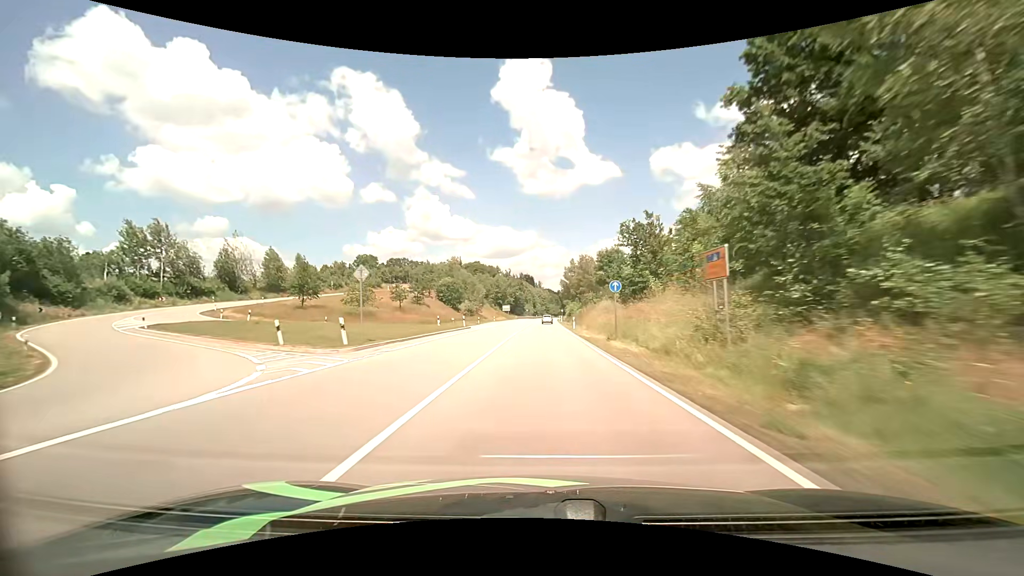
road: primary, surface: asphalt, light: Day
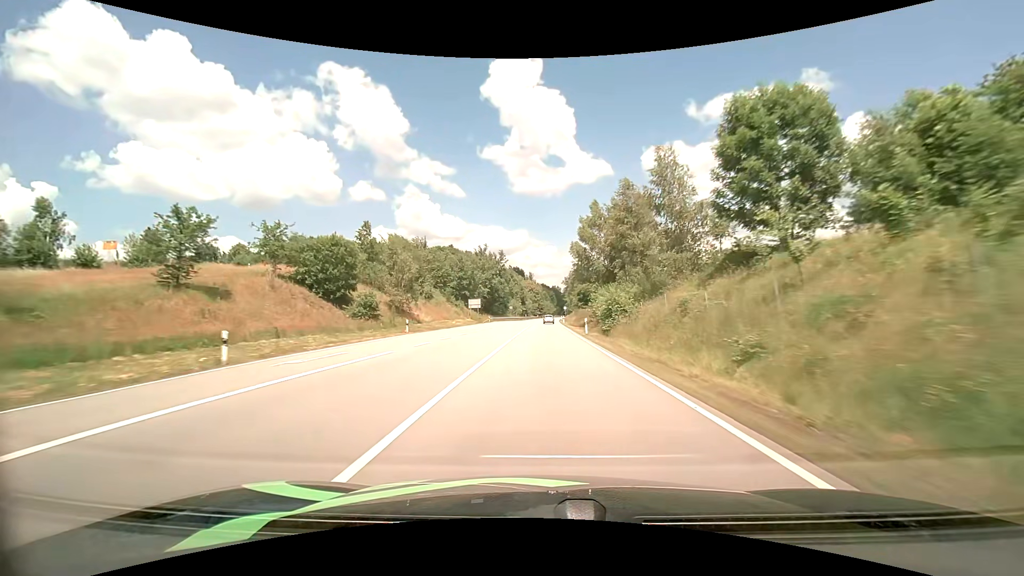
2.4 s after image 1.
(+0.5, +60.4) m; +1°
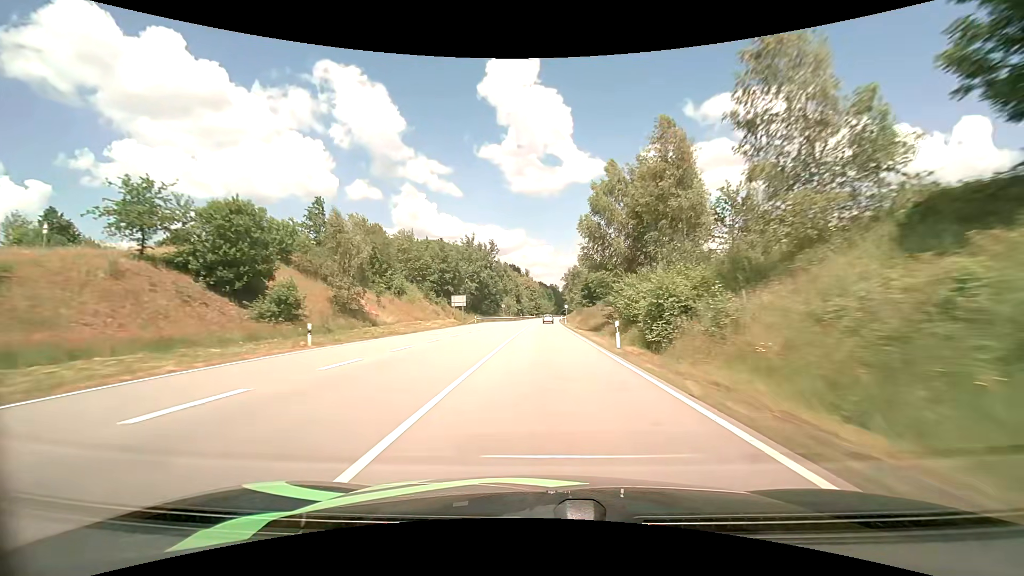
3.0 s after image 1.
(0.0, +15.2) m; 0°
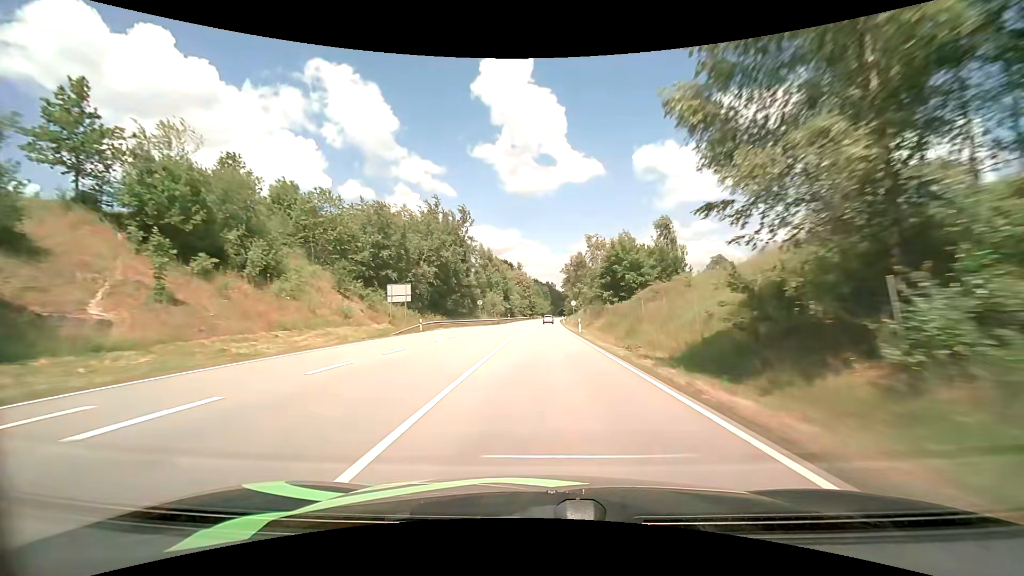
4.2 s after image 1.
(+0.2, +30.7) m; +1°
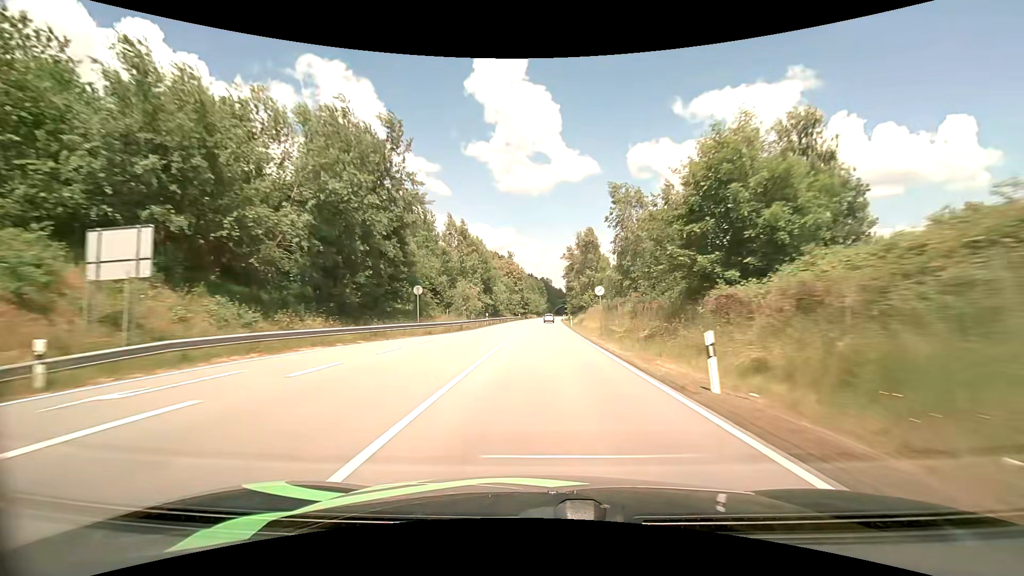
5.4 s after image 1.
(+0.1, +30.6) m; +1°
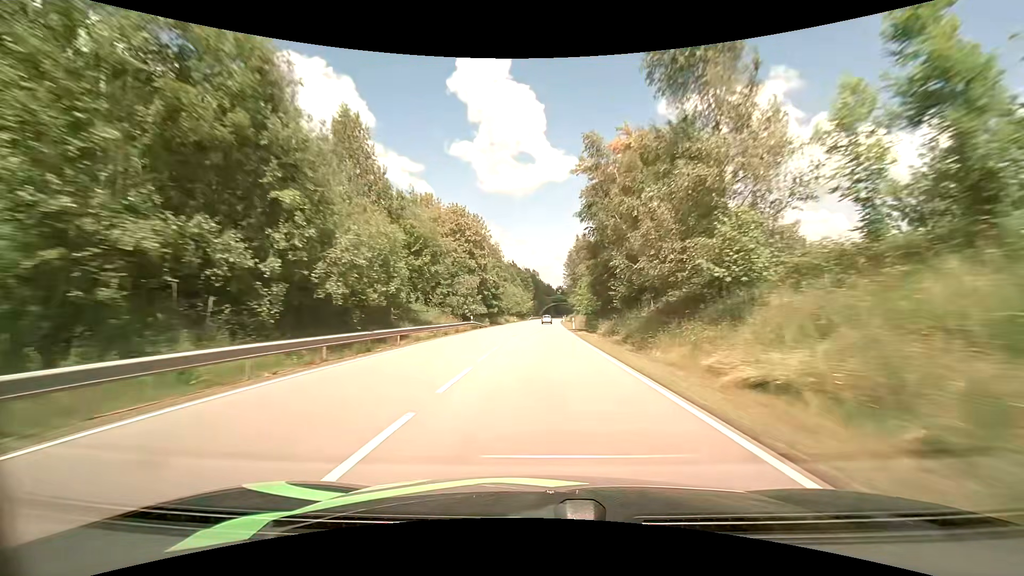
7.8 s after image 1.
(+0.8, +61.6) m; +1°
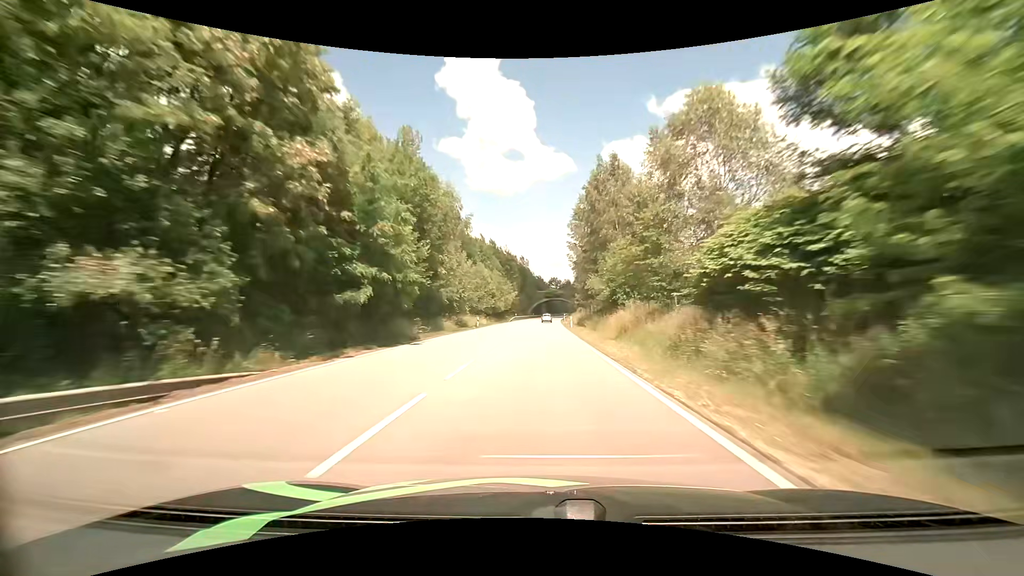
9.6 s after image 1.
(+0.6, +46.6) m; +2°
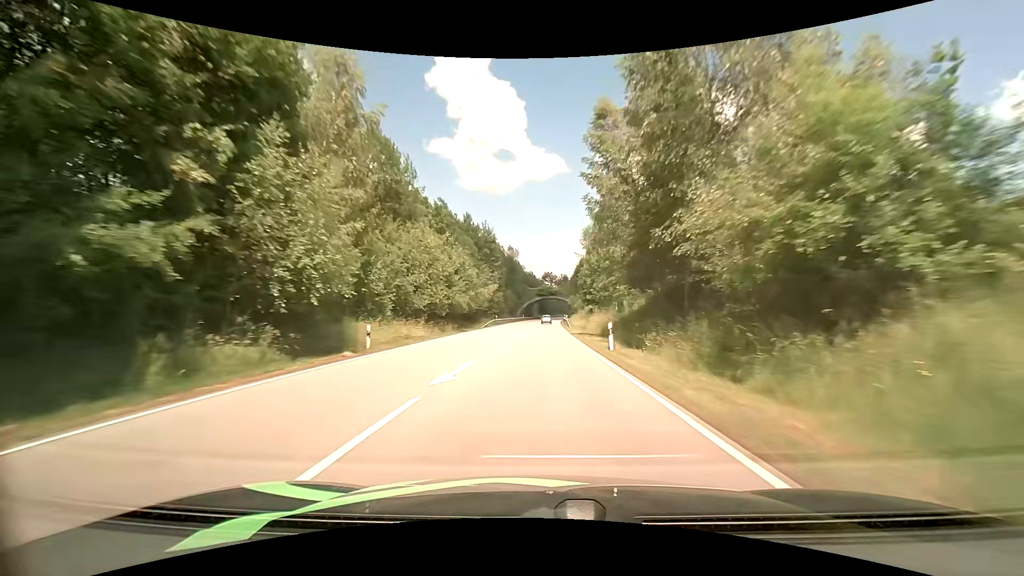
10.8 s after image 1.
(0.0, +30.7) m; +1°
(0, +10) (0, +20) (0, +30) (0, +40) (0, +50) (+1, +60) (+1, +70) (+1, +80) (+2, +90) (+2, +100) m
